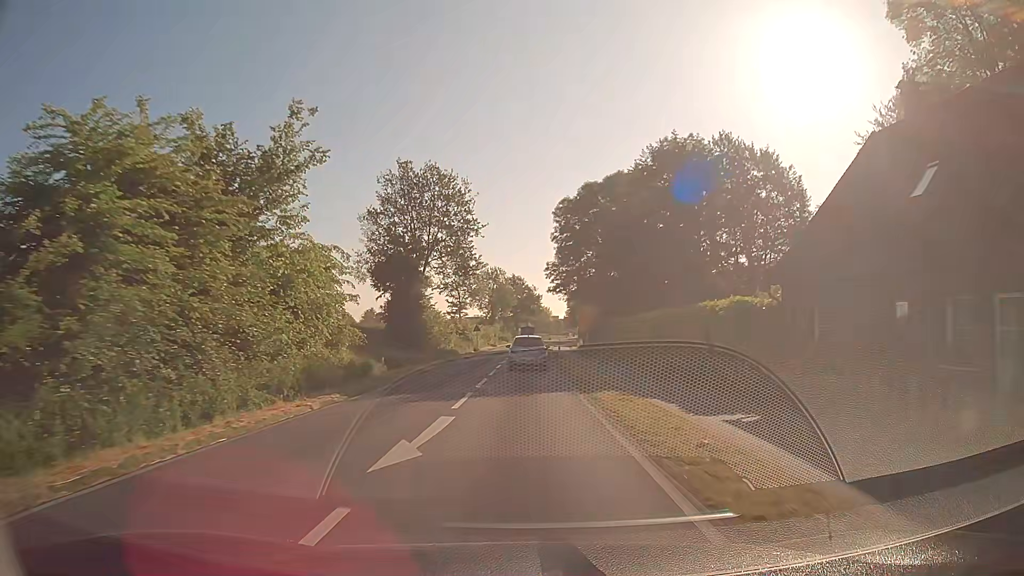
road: secondary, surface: asphalt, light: Day
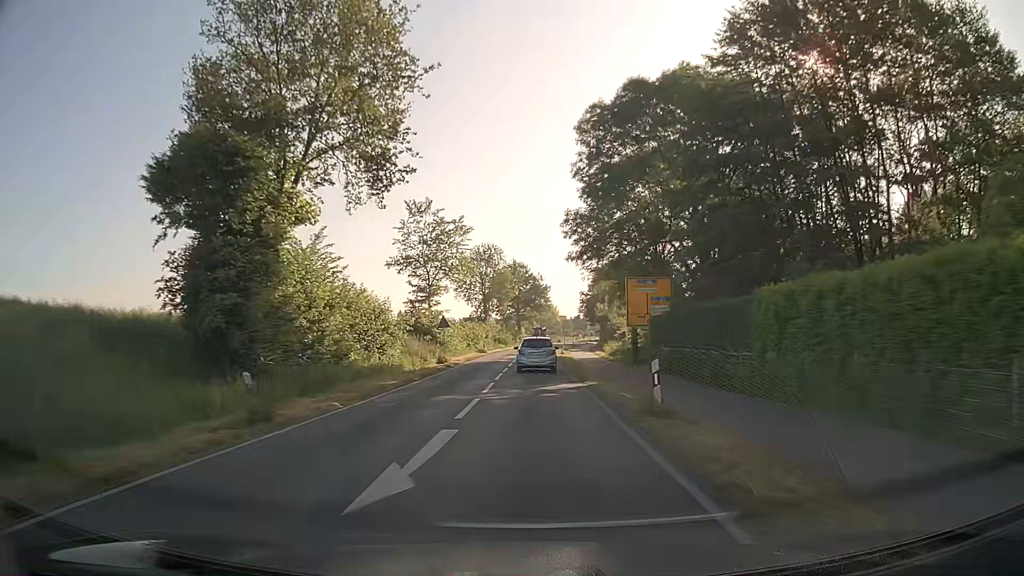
(0.0, +31.8) m; 0°
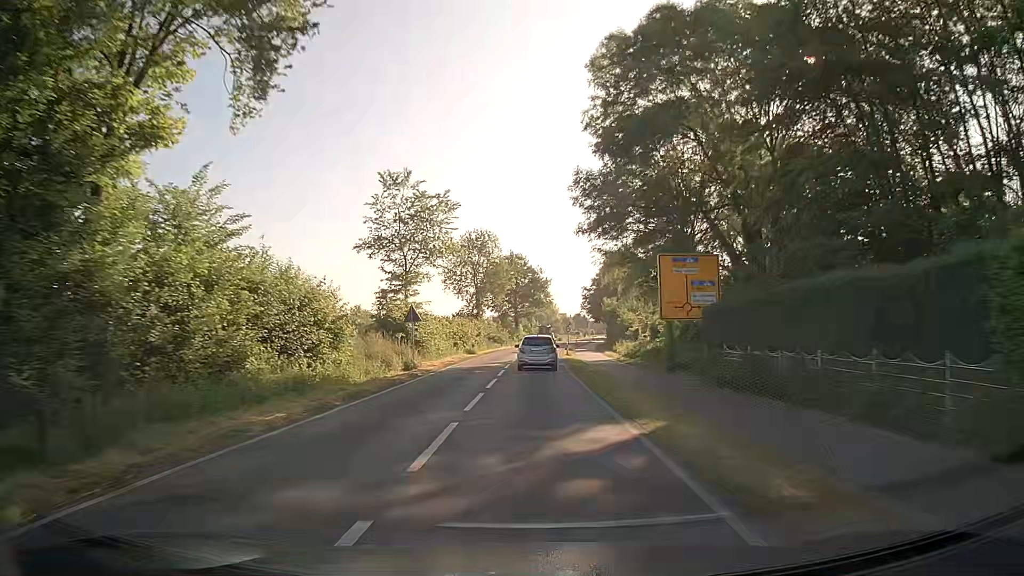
(0.0, +10.7) m; 0°
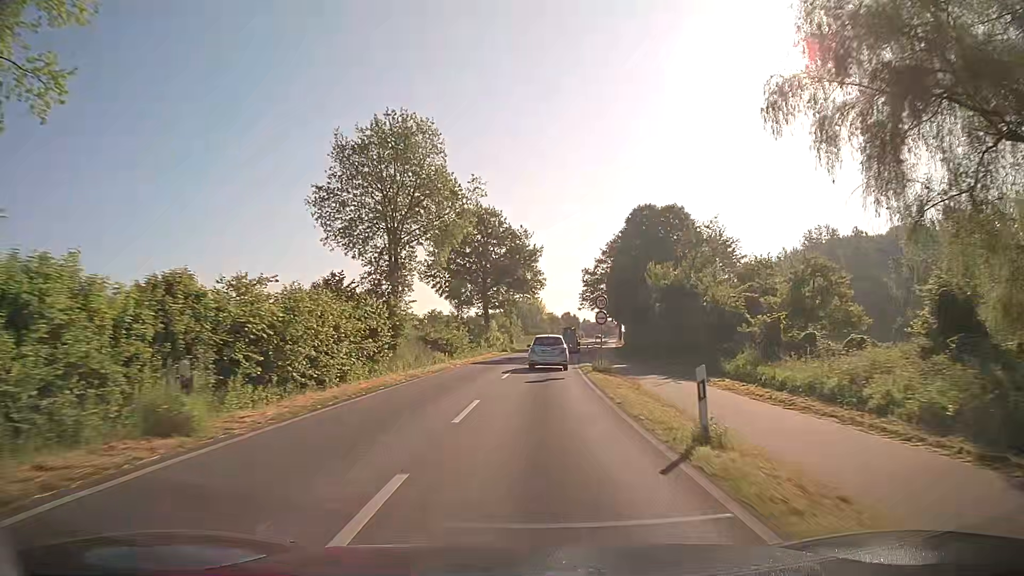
(+0.3, +42.5) m; +2°
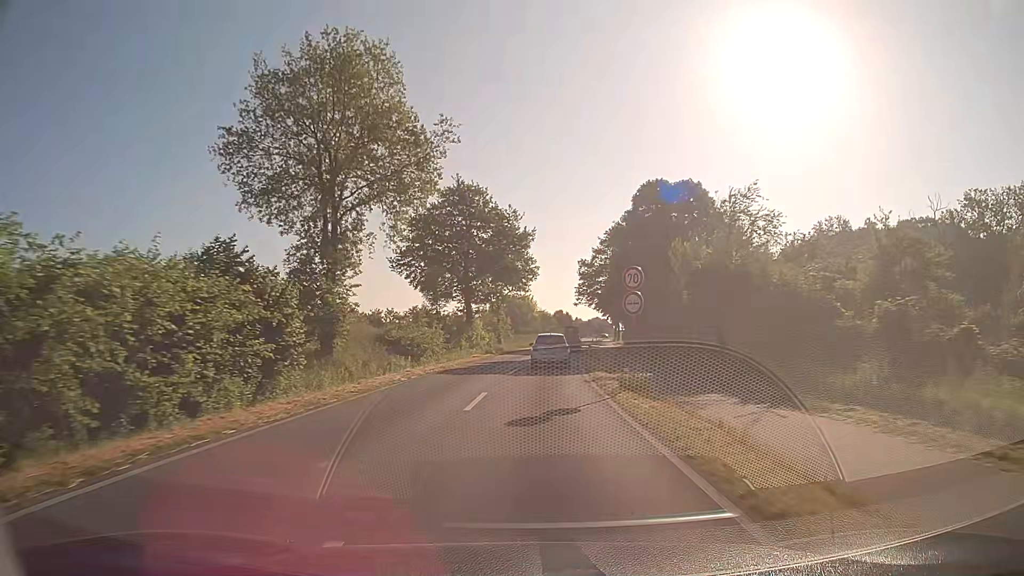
(+0.1, +10.5) m; +1°
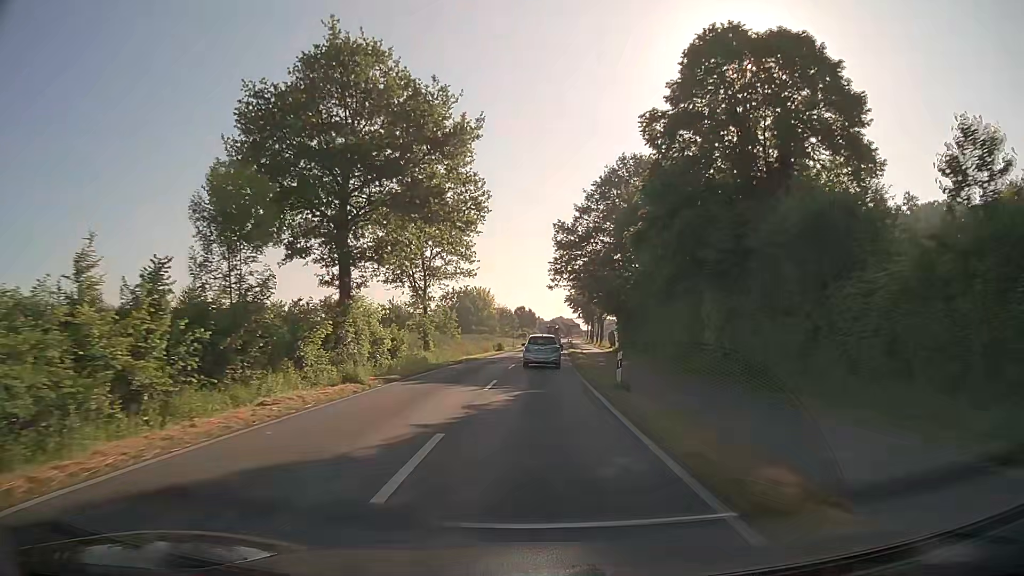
(+0.7, +30.8) m; +3°
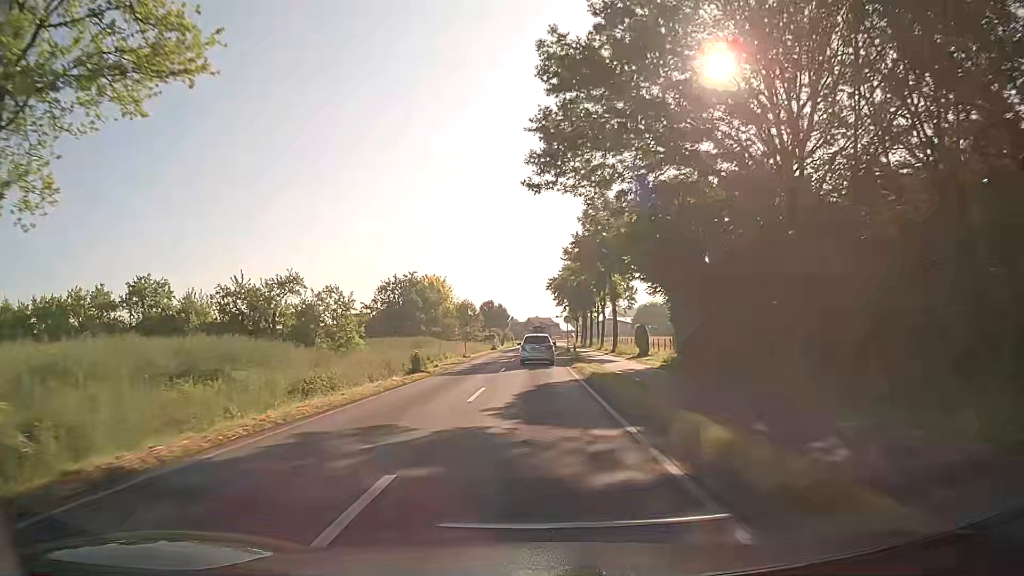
(+0.9, +38.7) m; +2°
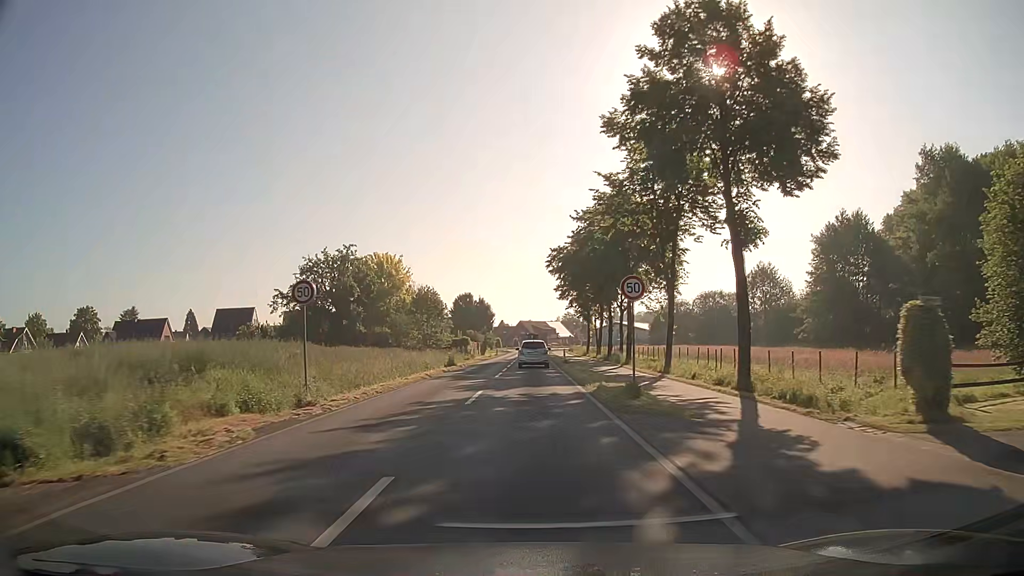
(+0.3, +35.9) m; 0°
(0, +10) (0, +20) (0, +30) (0, +40) (0, +50) (0, +60) (0, +70) (0, +80) (0, +90) (+1, +100) m
